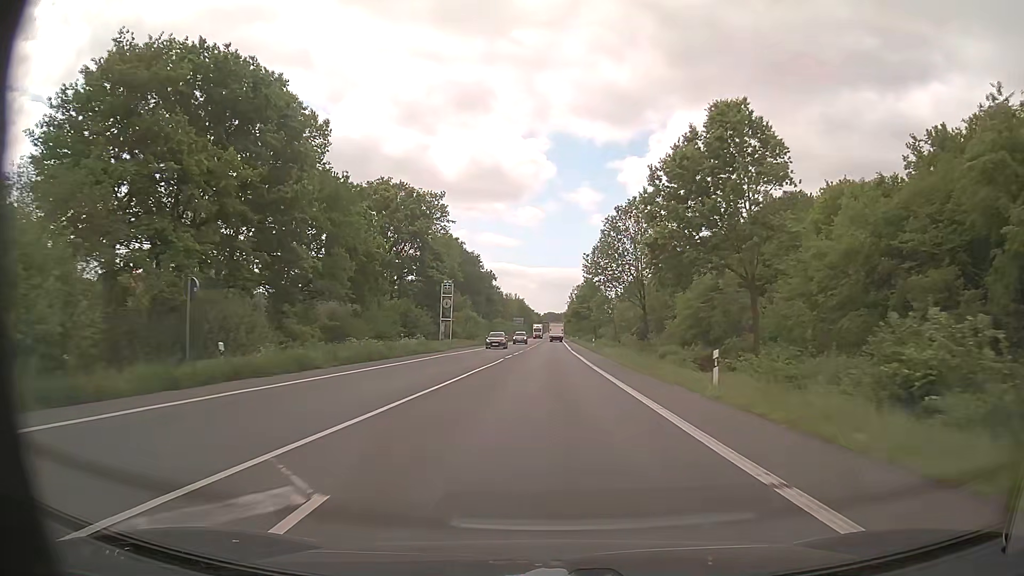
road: primary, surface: asphalt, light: Day
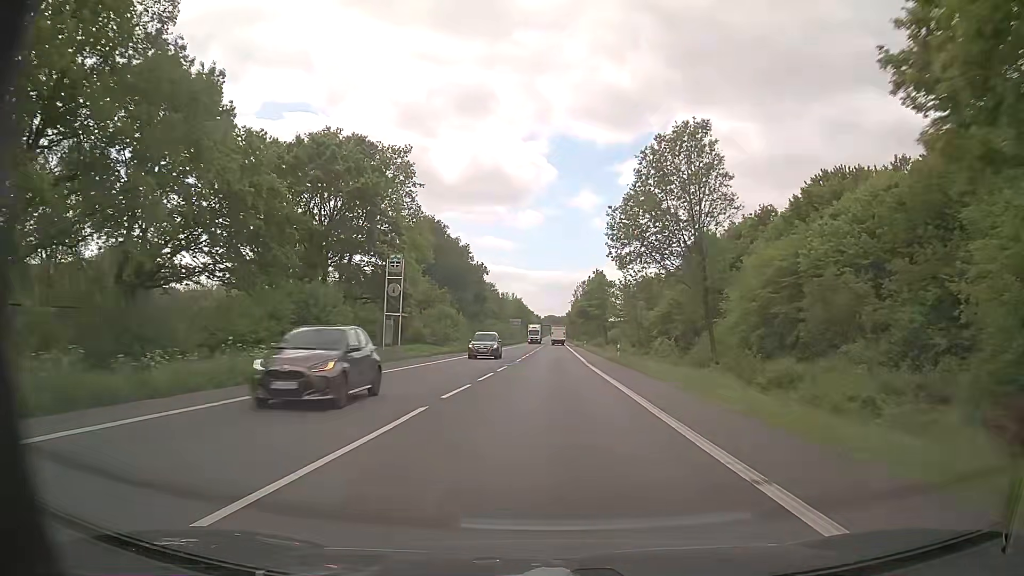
(0.0, +22.9) m; 0°
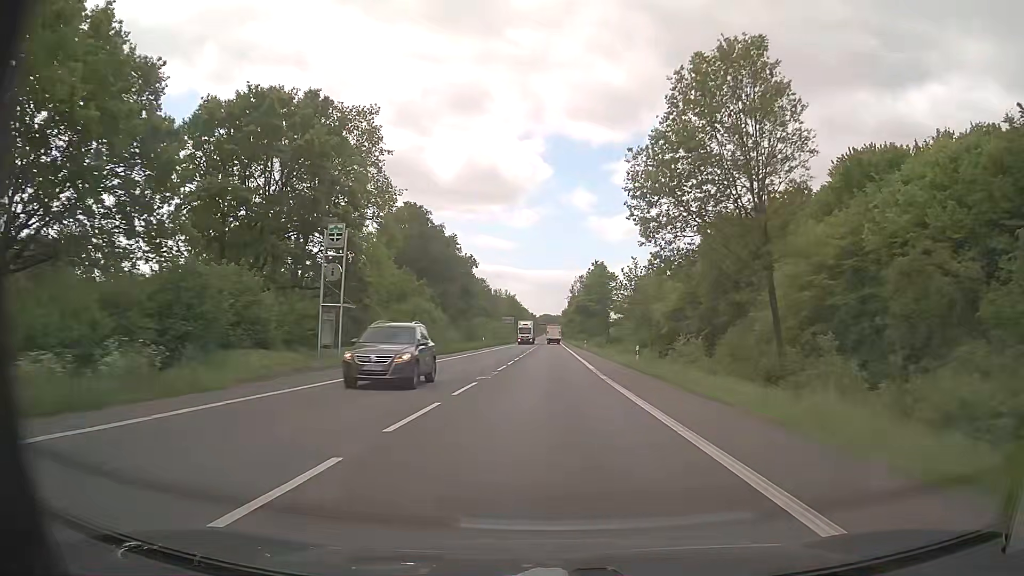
(0.0, +11.5) m; +1°
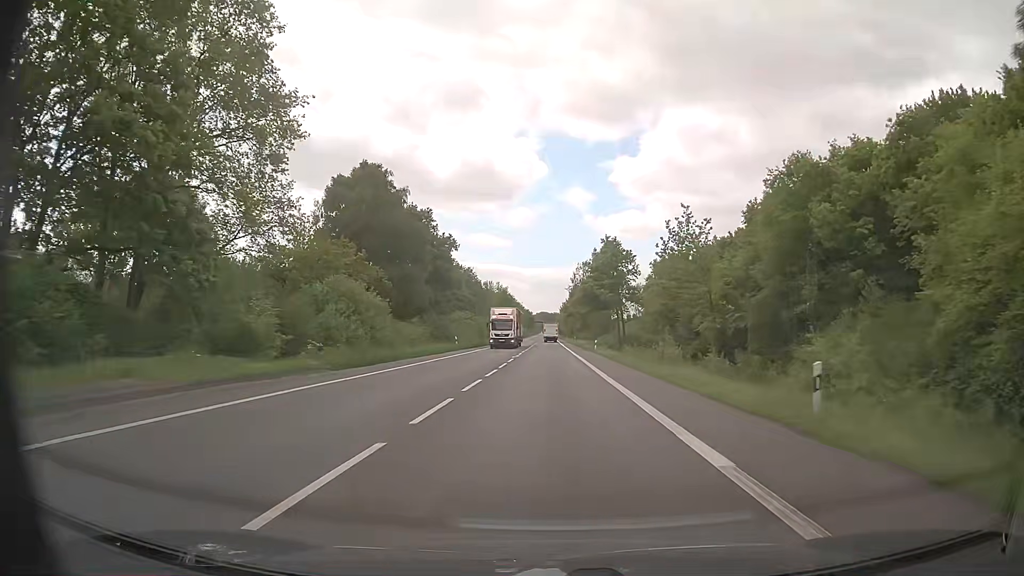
(0.0, +22.9) m; 0°
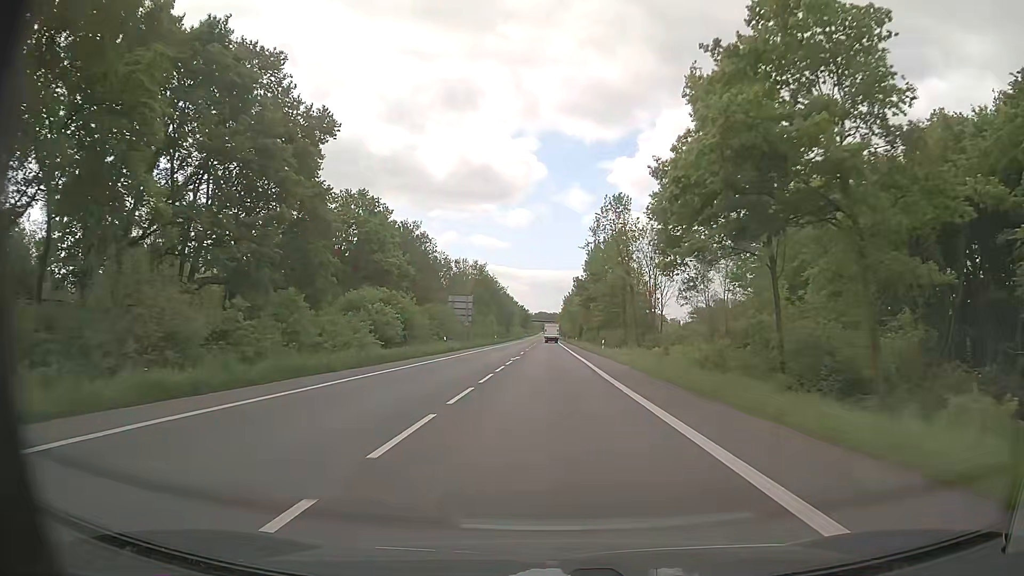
(-0.3, +57.2) m; 0°
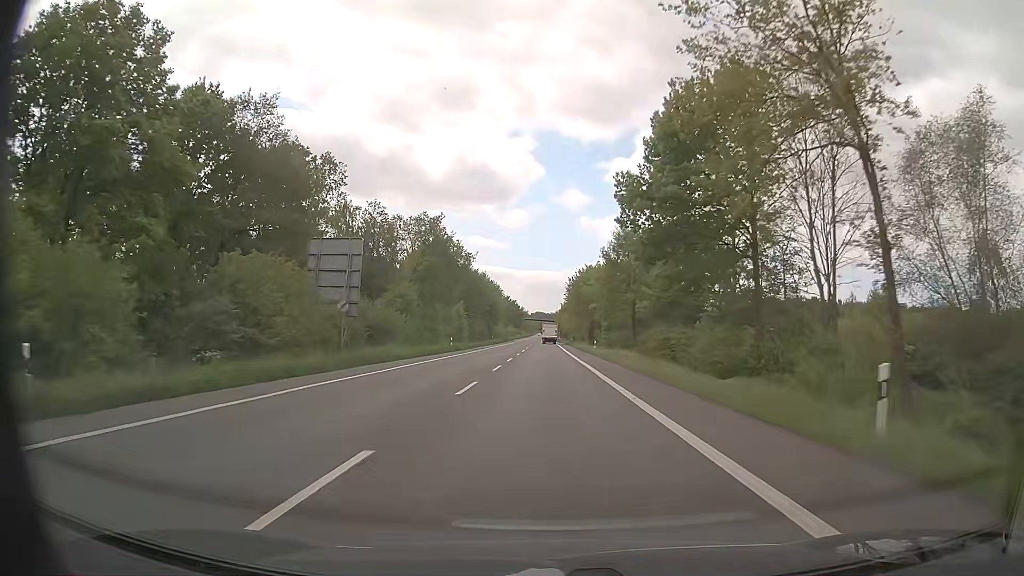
(+0.1, +45.9) m; 0°
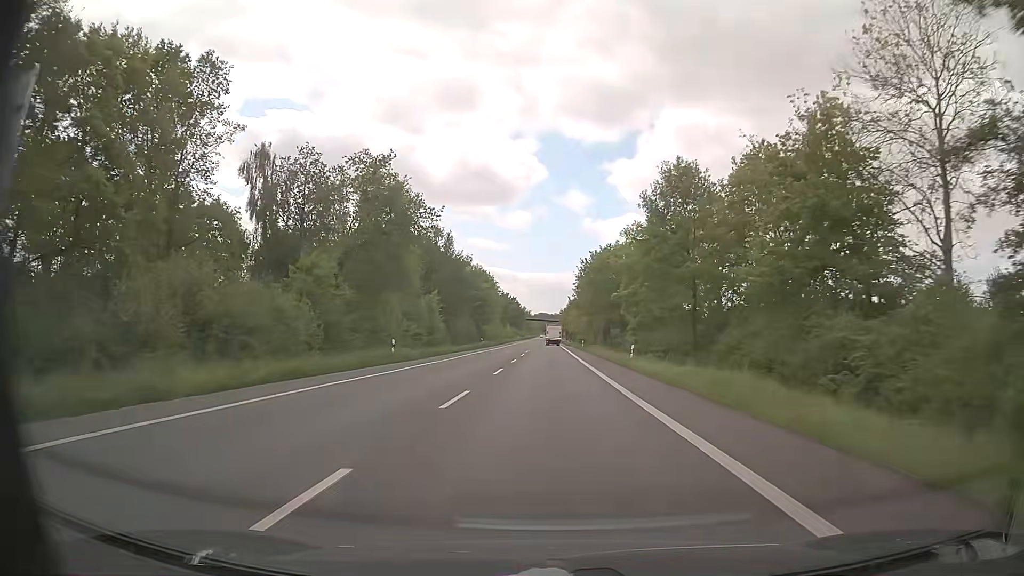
(-0.1, +23.7) m; 0°
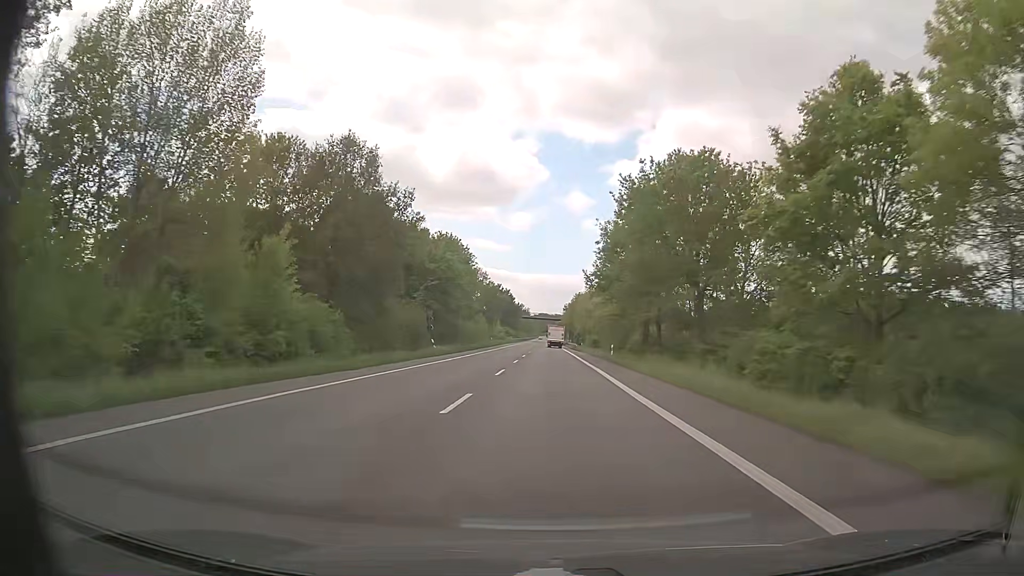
(-0.2, +37.6) m; 0°
